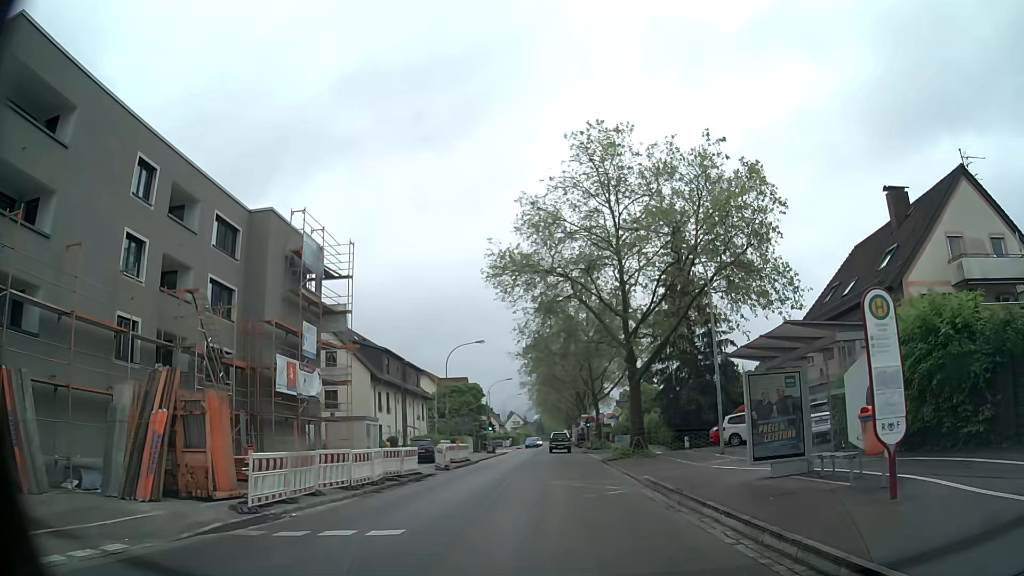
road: secondary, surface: asphalt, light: Day
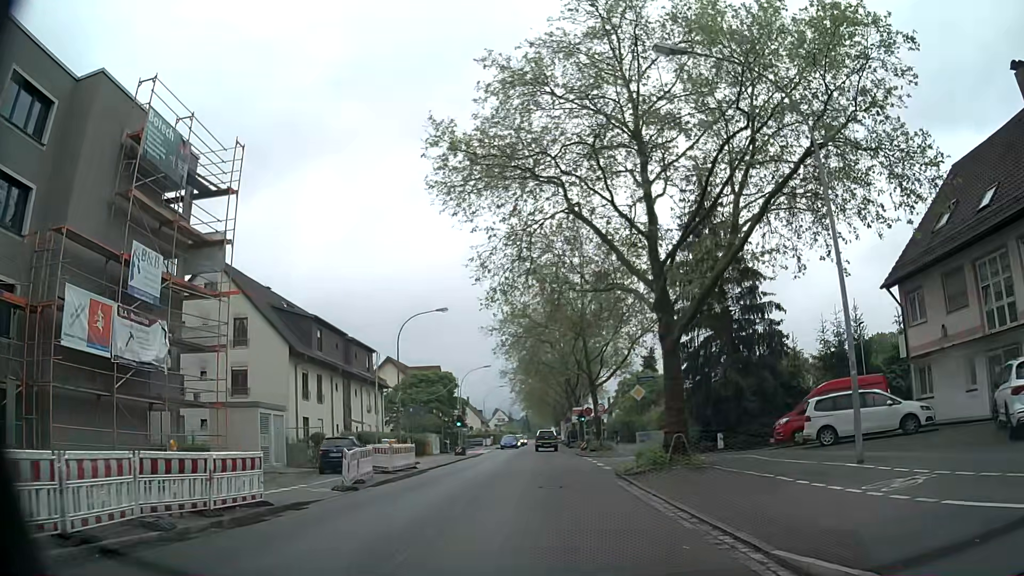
(+0.3, +14.0) m; +2°
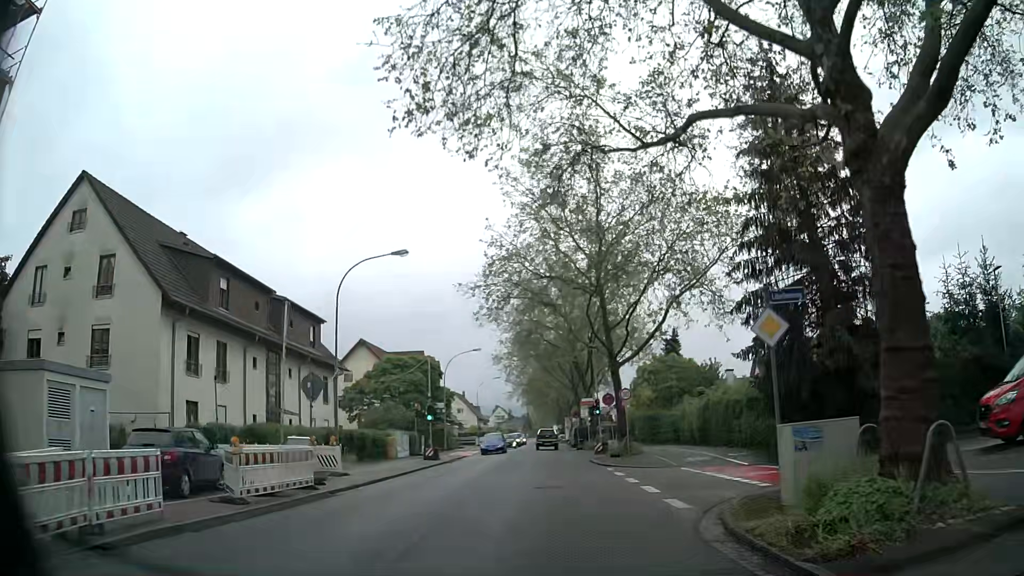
(-0.2, +13.8) m; 0°
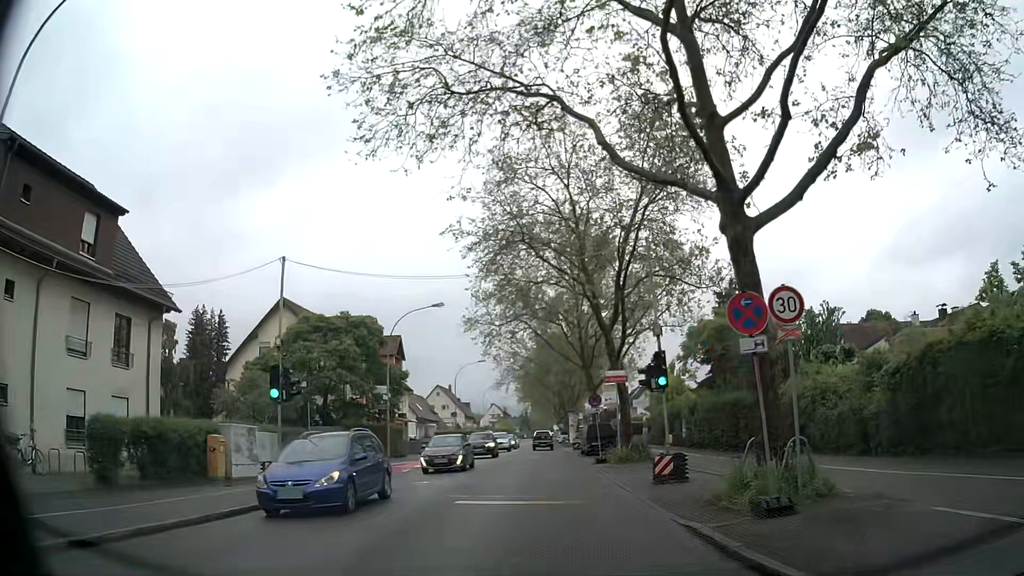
(-0.2, +22.5) m; 0°
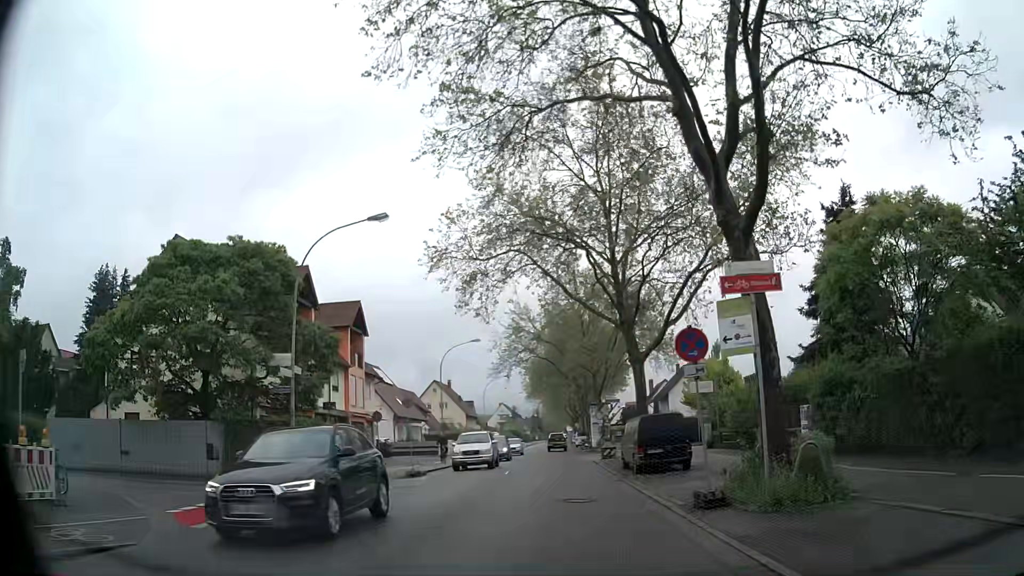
(-0.3, +17.9) m; -2°
(0, +10) (0, +20) (0, +30) (+1, +40) (+1, +50) (+1, +60) (+1, +70) (+1, +80) (+2, +90) (+2, +100) m
